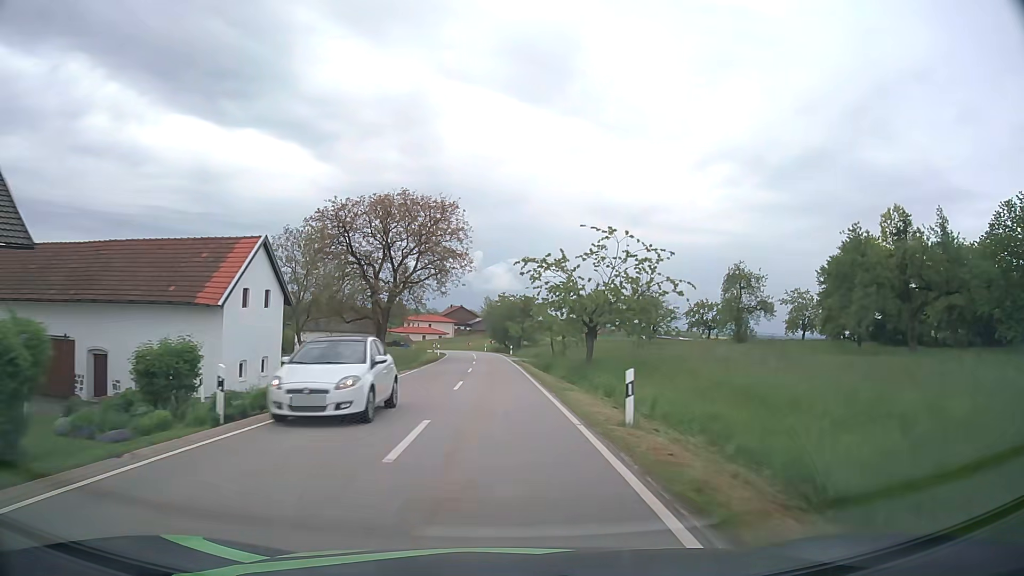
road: tertiary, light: Day
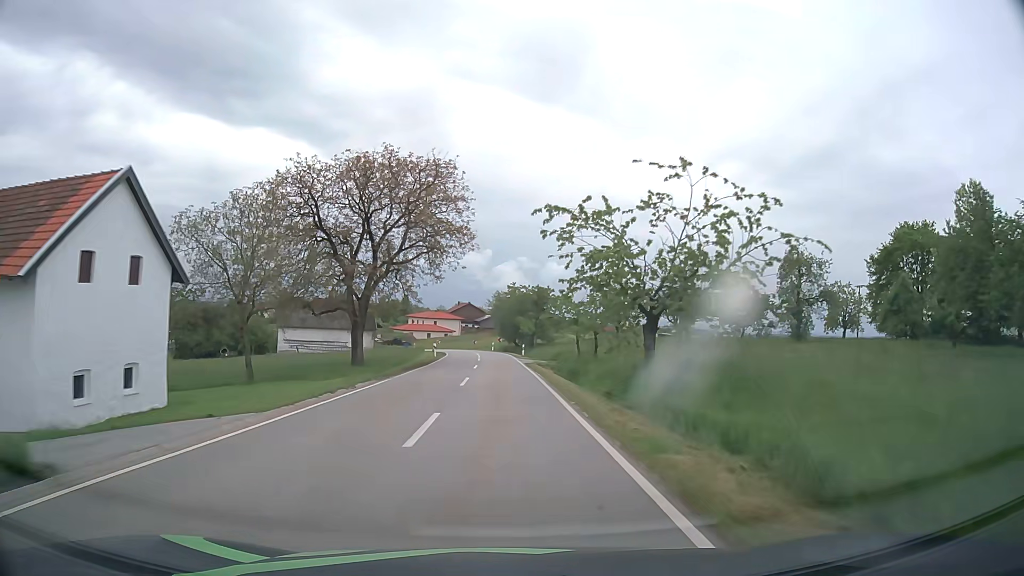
(-0.1, +11.1) m; -1°
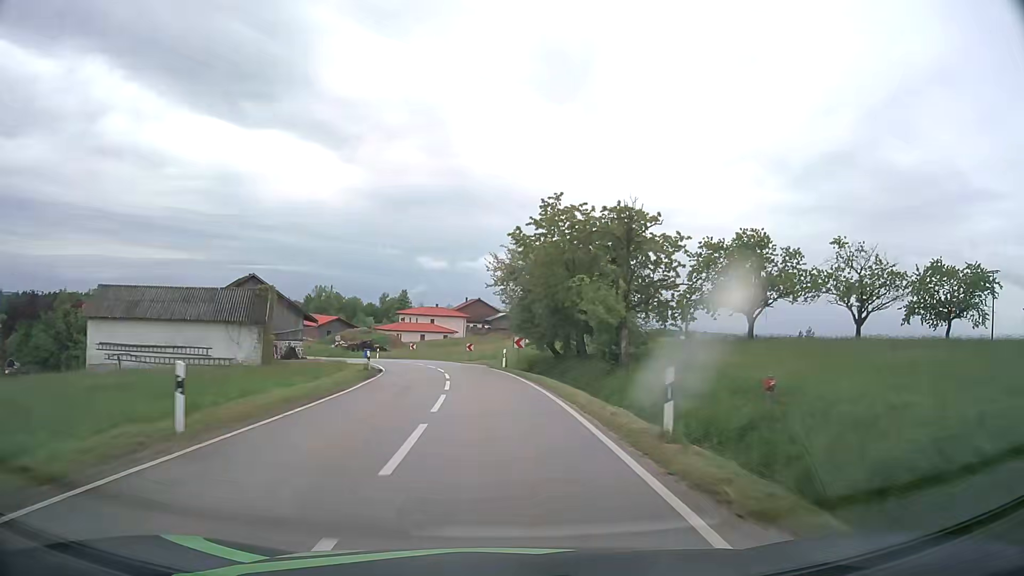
(-0.5, +43.9) m; -1°
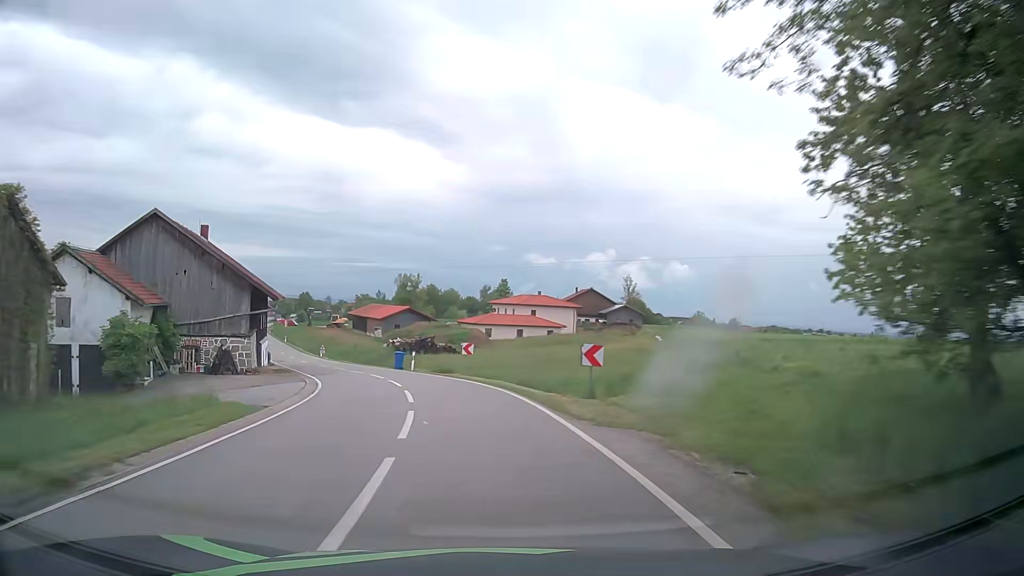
(-1.6, +32.4) m; -8°
(-1, +10) (-2, +20) (-5, +29) (-8, +39) (-13, +48) (-17, +57) (-21, +66) (-25, +75) (-30, +84) (-34, +93) m
